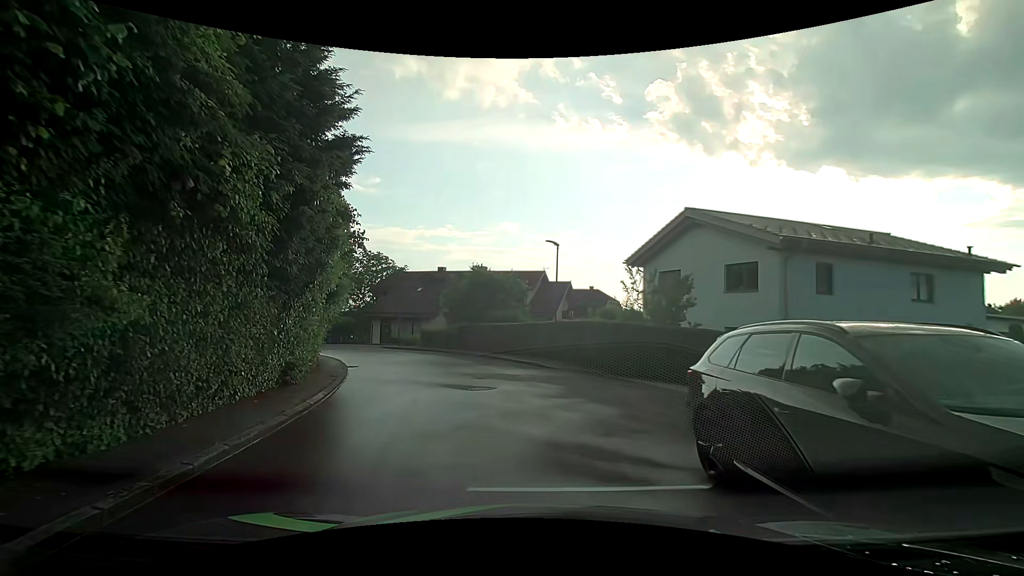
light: Day
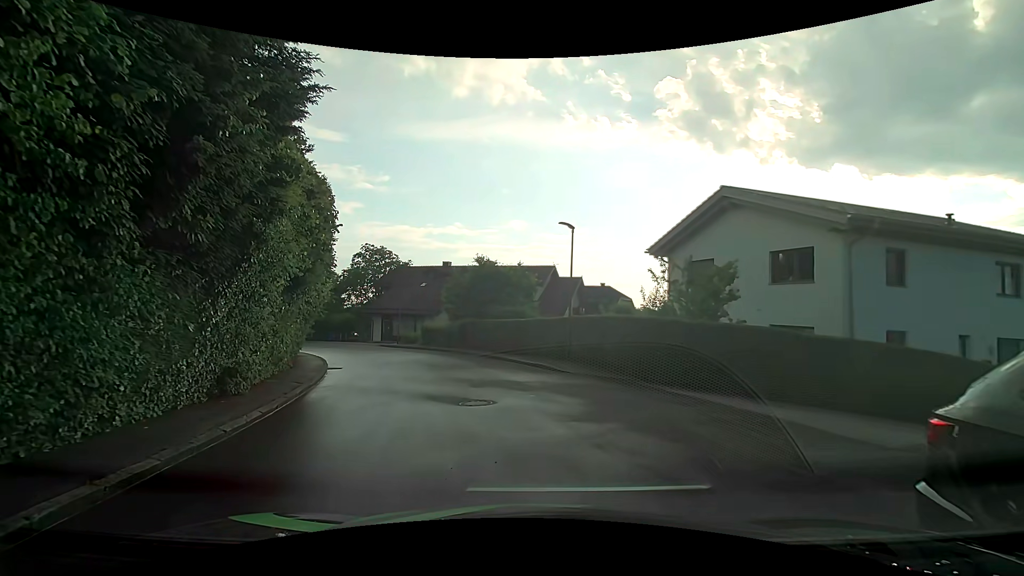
(-0.1, +3.0) m; -2°
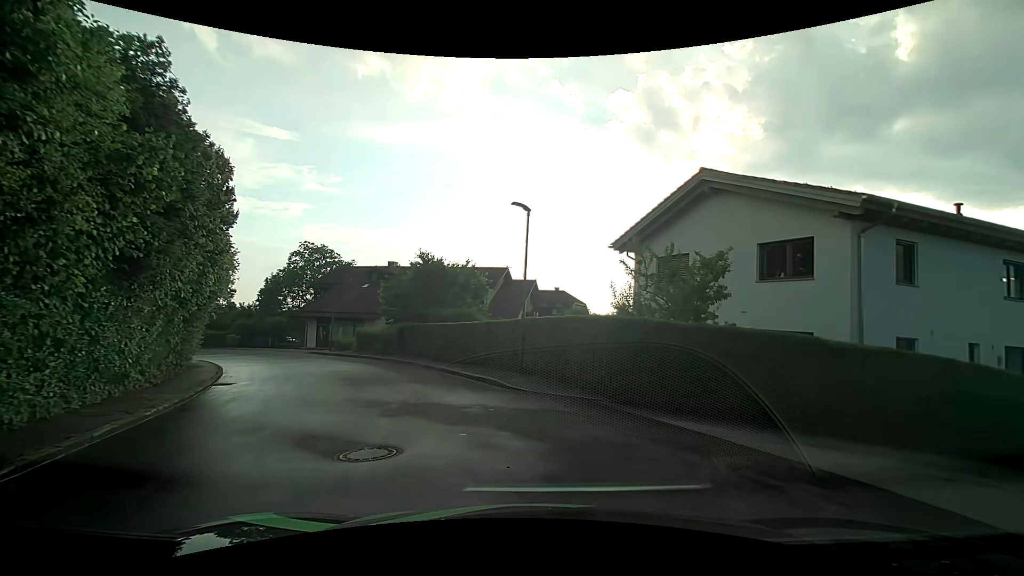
(+0.1, +3.6) m; +5°
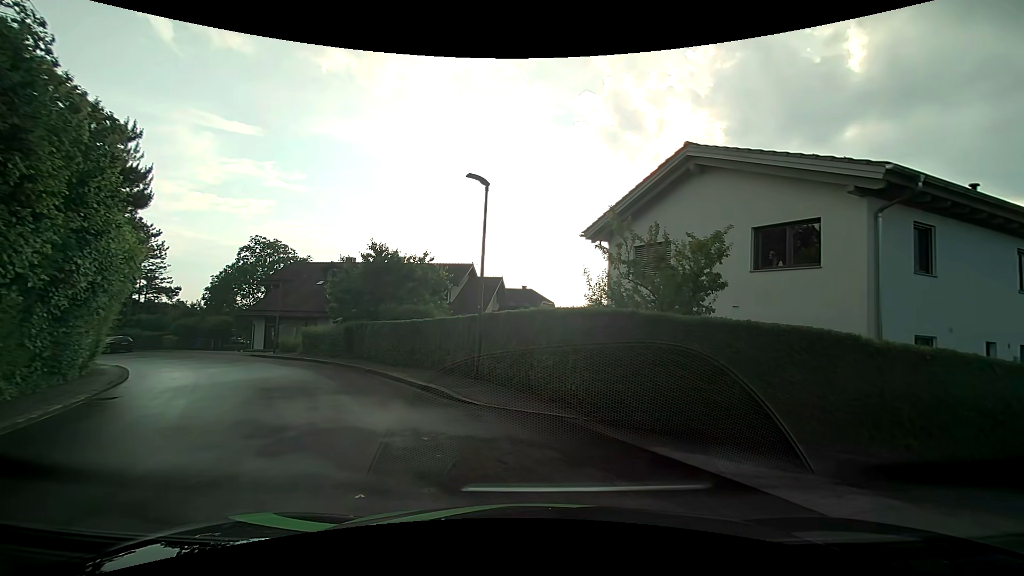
(+0.1, +2.5) m; +4°
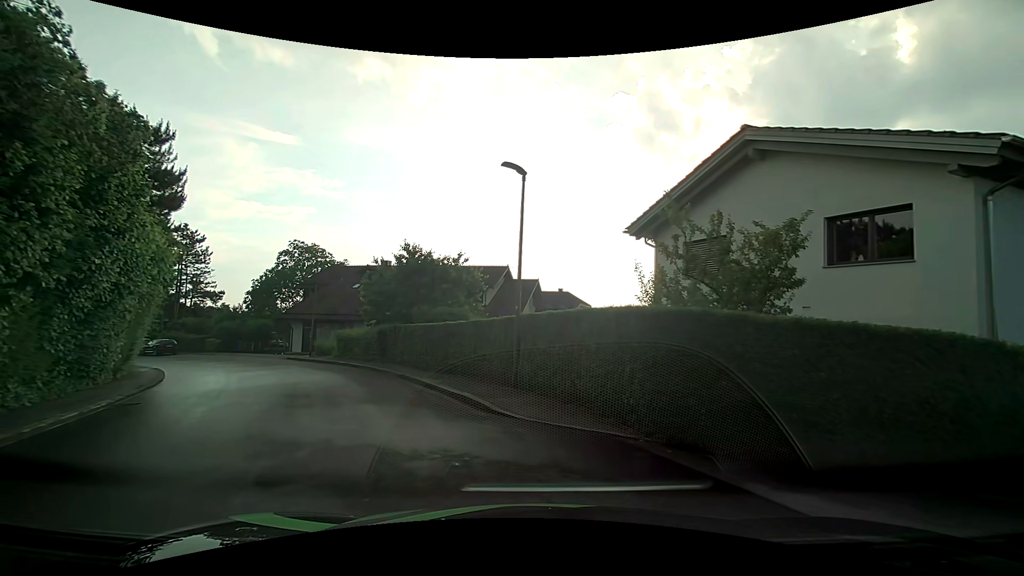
(0.0, +1.2) m; -2°
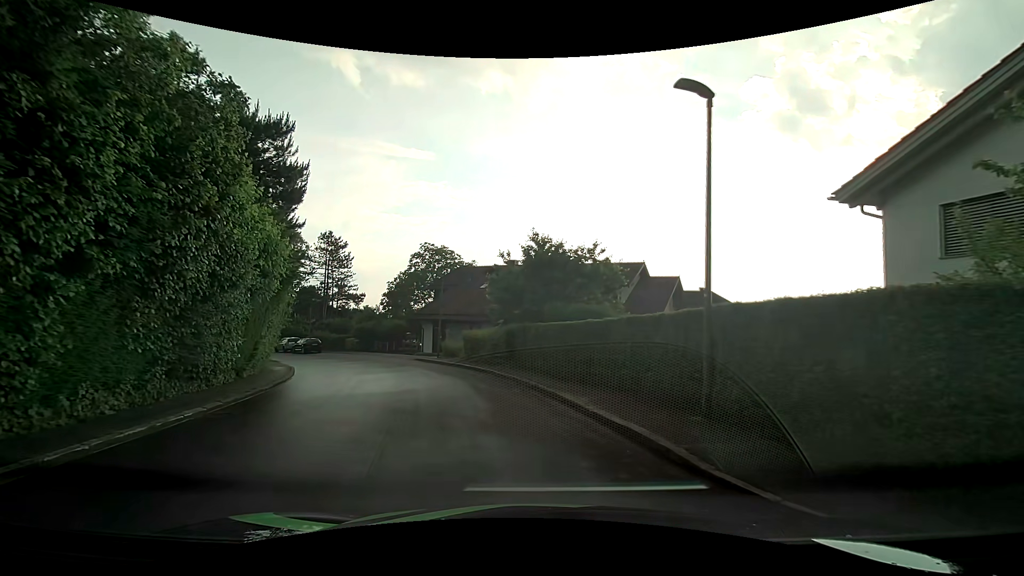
(-0.5, +3.7) m; -14°
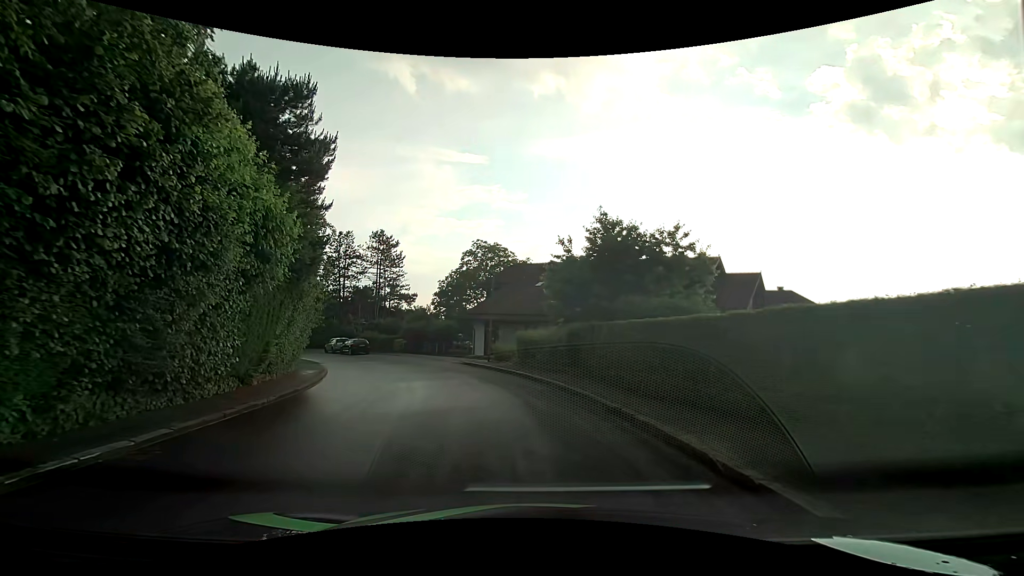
(-0.3, +4.0) m; -8°
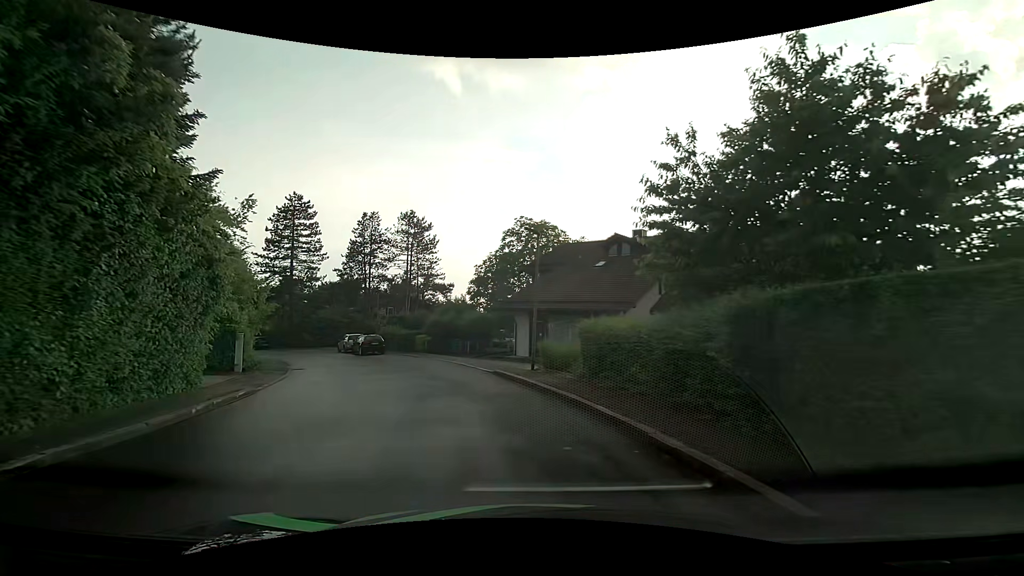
(-0.4, +10.8) m; -5°
